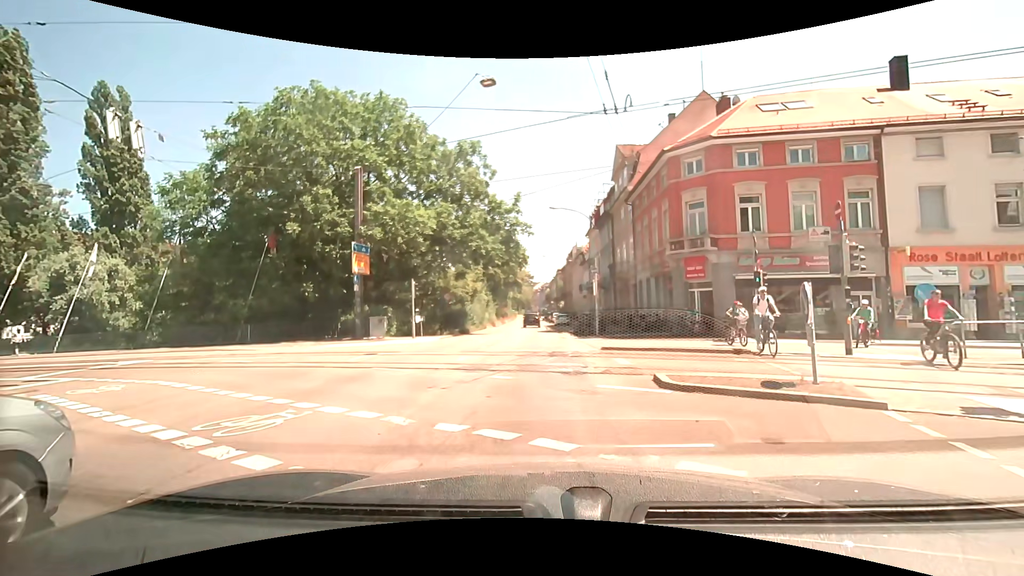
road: primary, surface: asphalt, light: Day
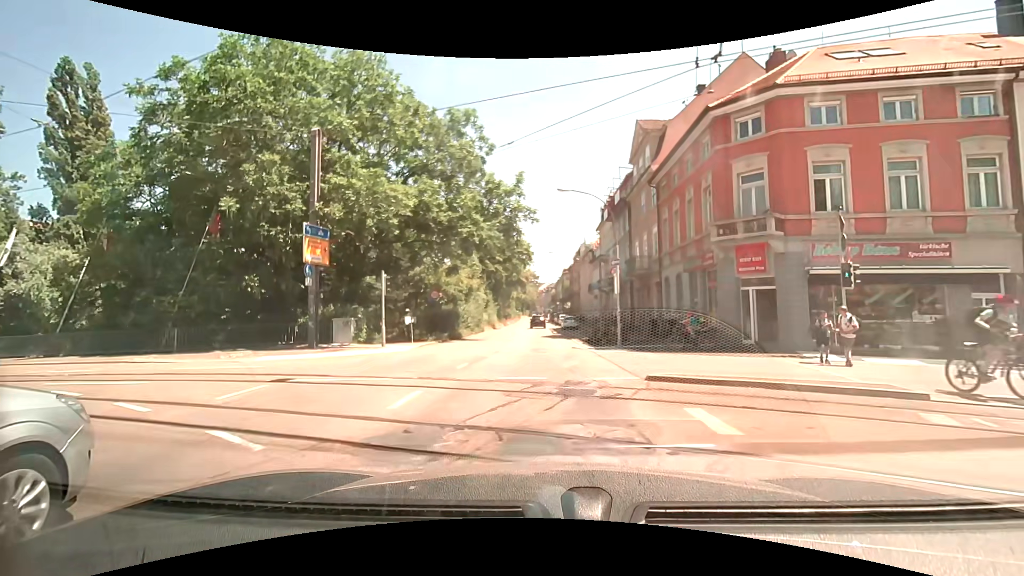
(-0.2, +6.2) m; -2°
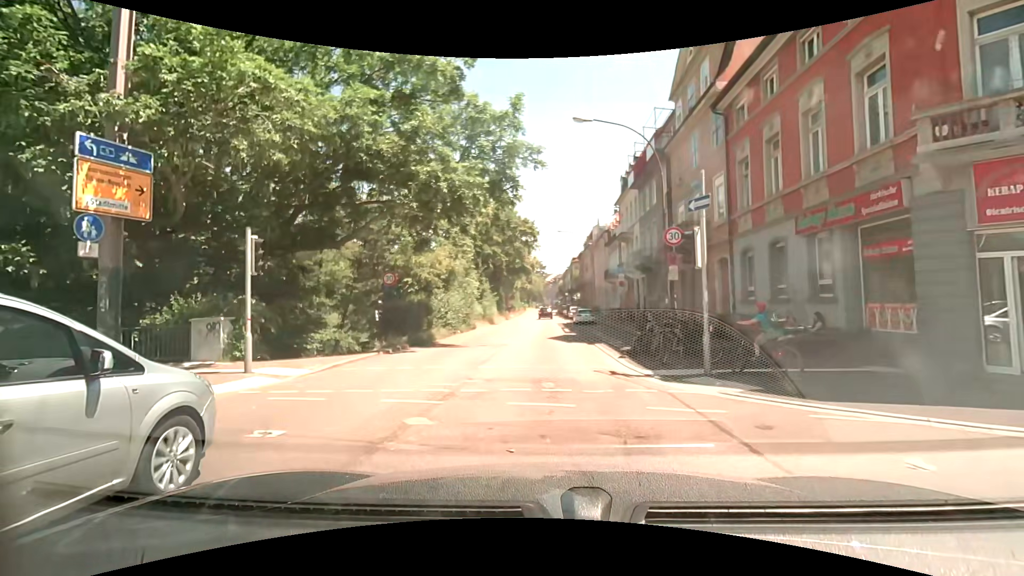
(0.0, +10.5) m; -1°
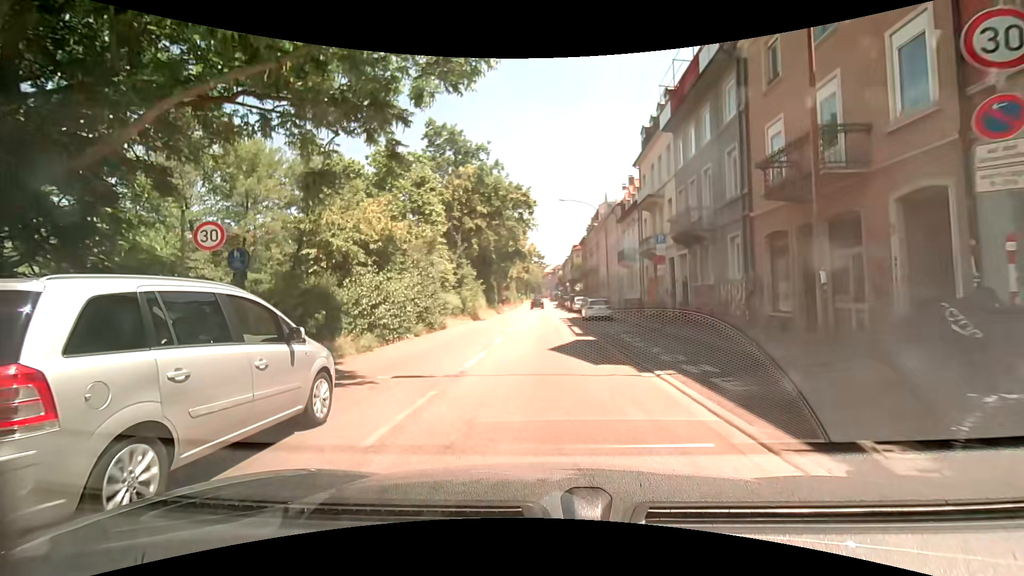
(+0.1, +11.3) m; +1°
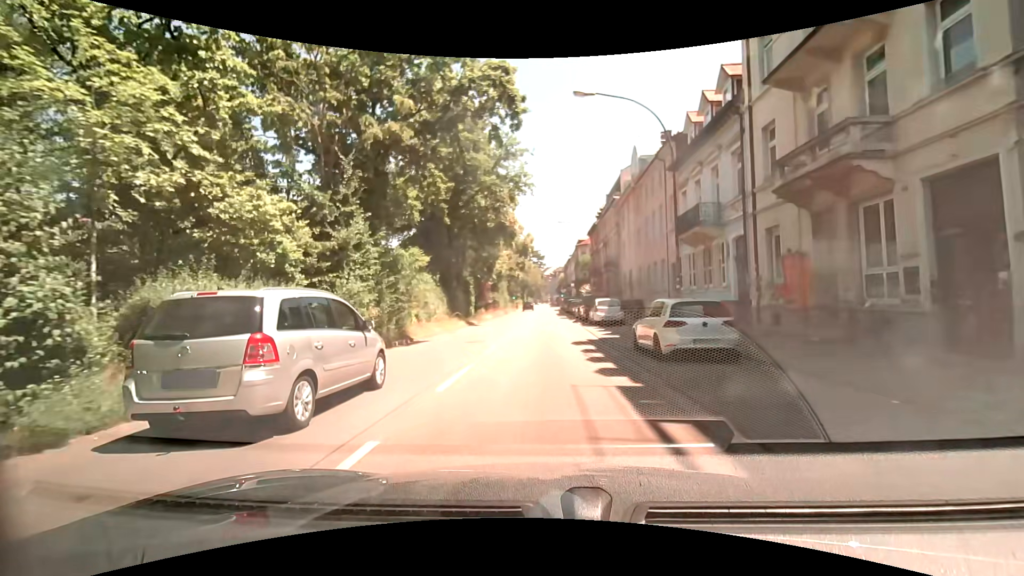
(+0.1, +21.0) m; +2°
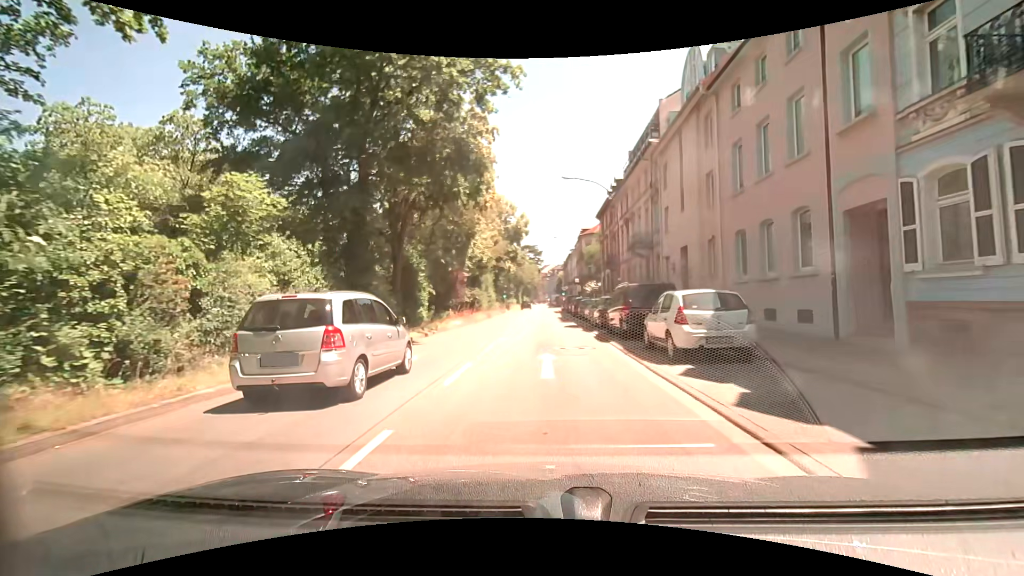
(-0.6, +17.5) m; -2°
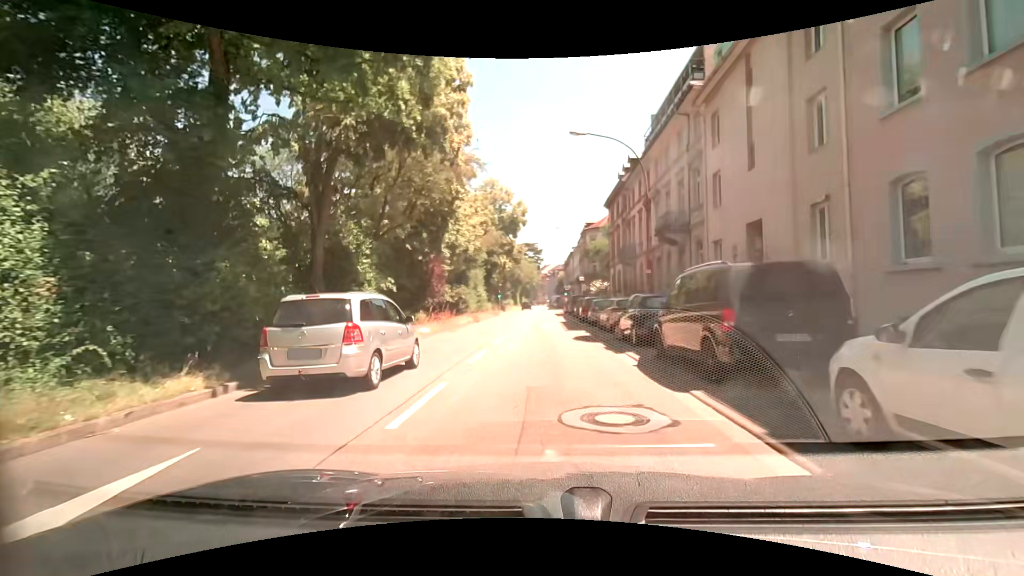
(0.0, +8.9) m; +1°
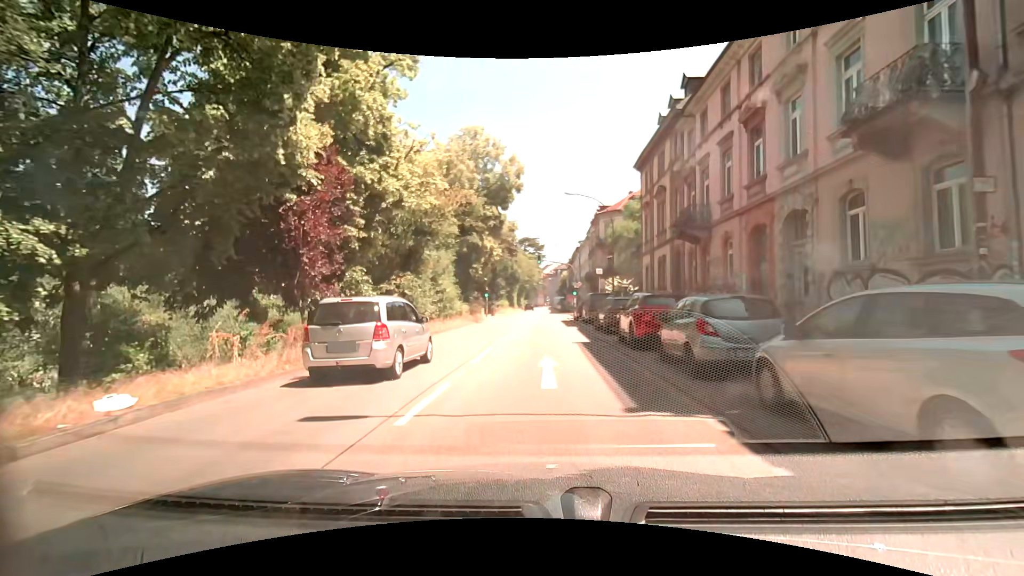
(-0.2, +17.8) m; +1°
(0, +10) (-1, +20) (-1, +30) (-1, +40) (-1, +50) (-2, +60) (-2, +70) (-2, +80) (-2, +90) (-3, +100) m
